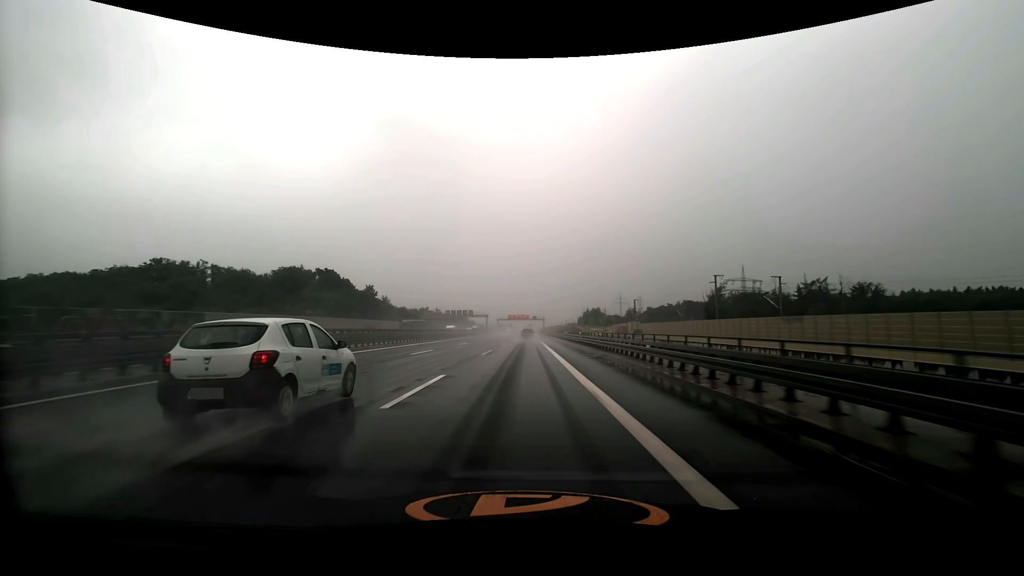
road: motorway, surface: asphalt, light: Day
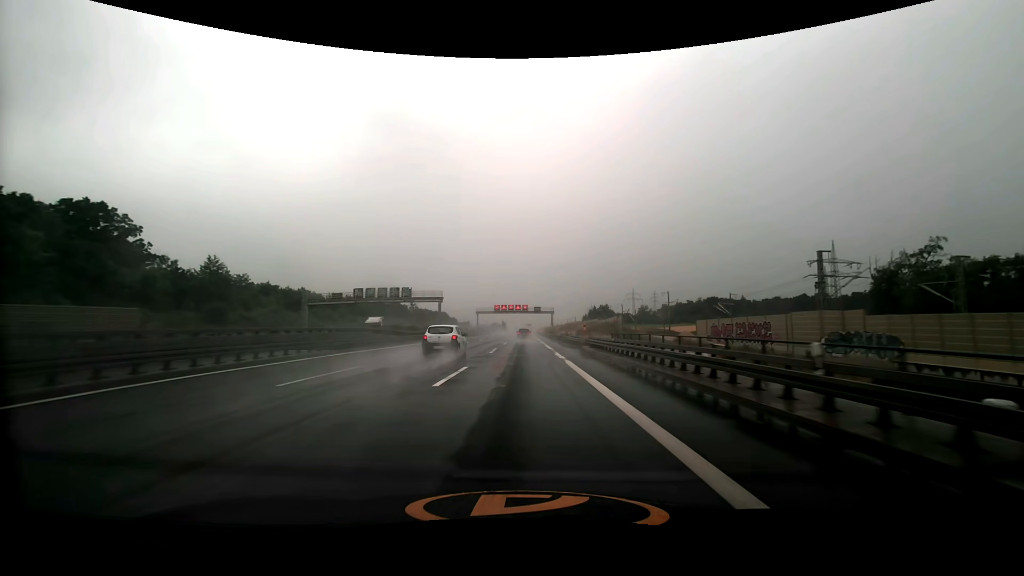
(+0.1, +86.8) m; 0°
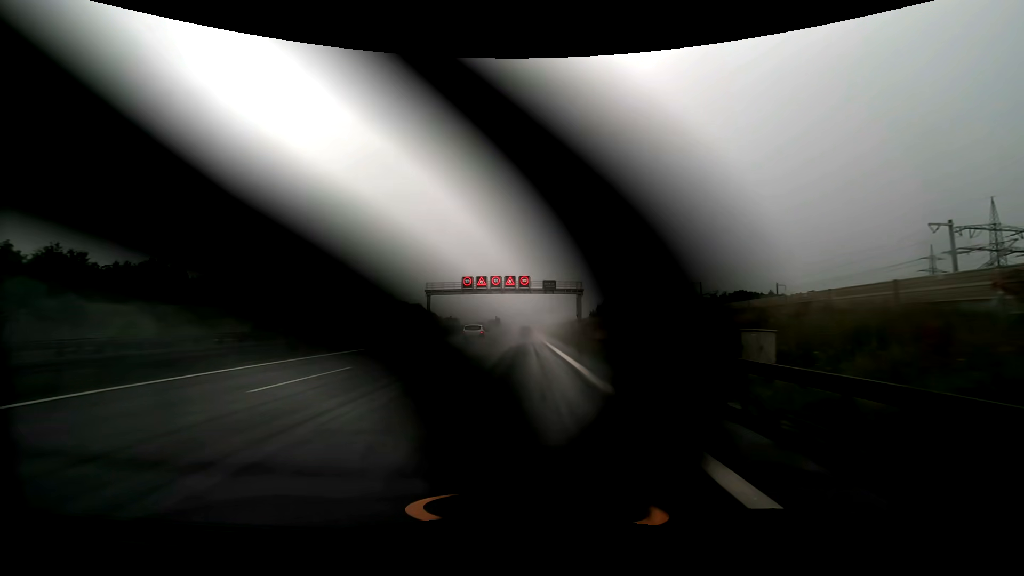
(0.0, +69.2) m; 0°
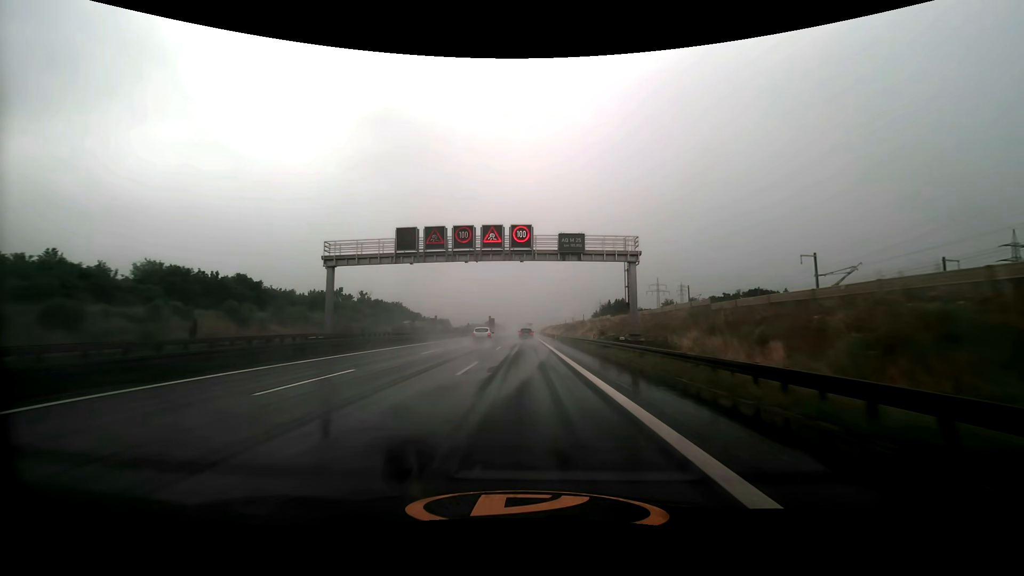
(0.0, +34.0) m; 0°
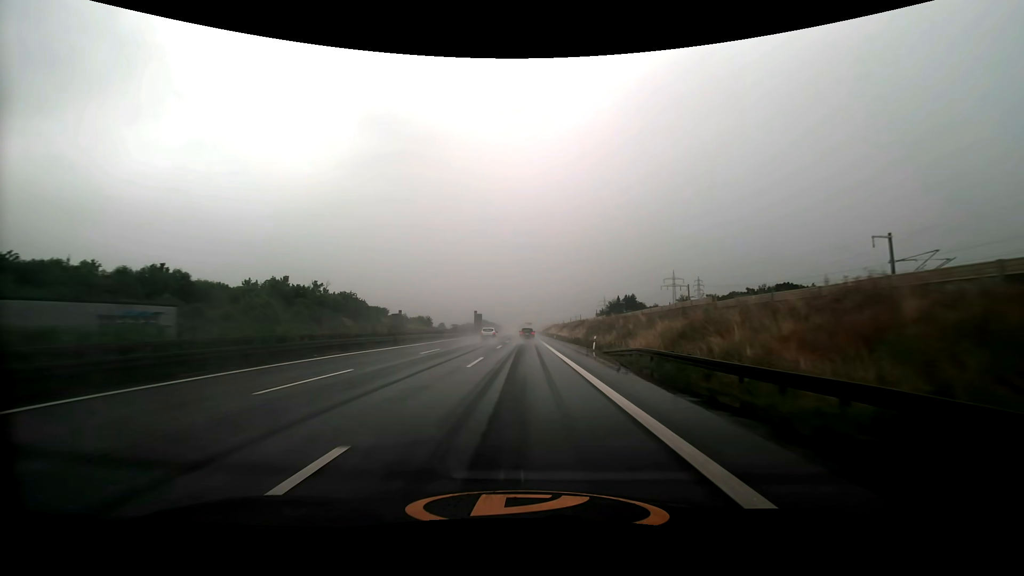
(+0.1, +51.0) m; 0°
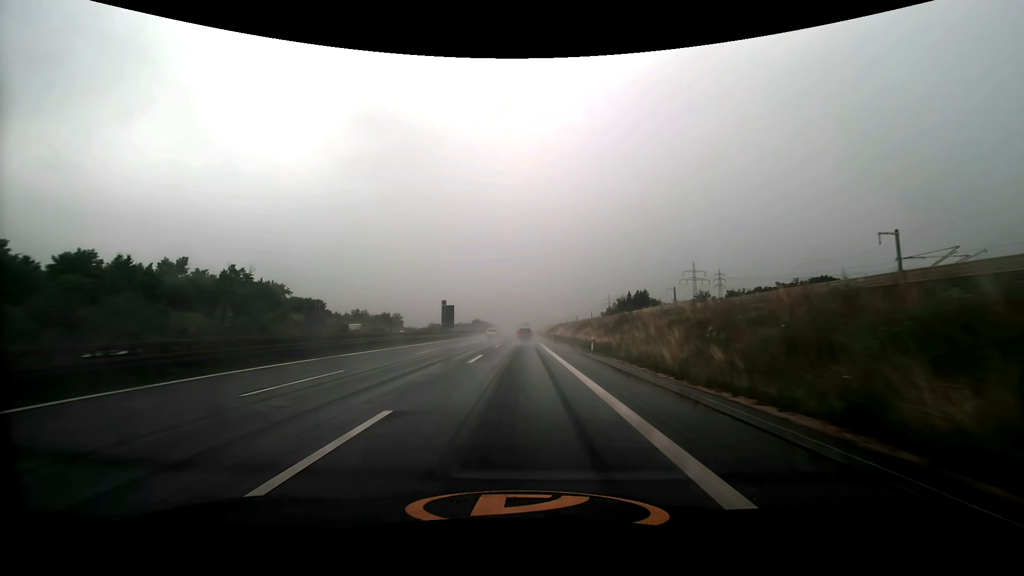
(+0.1, +51.6) m; 0°
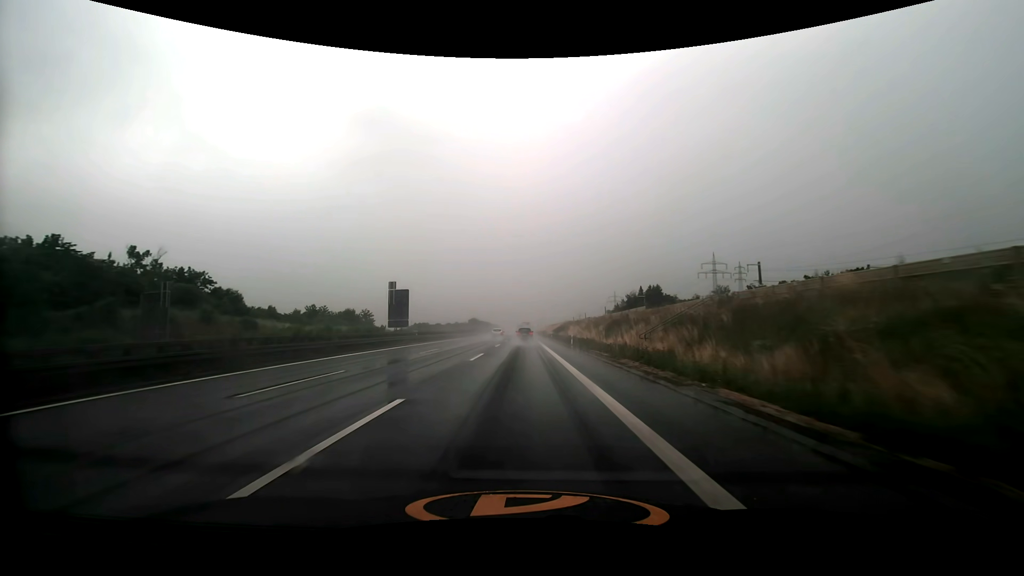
(0.0, +34.9) m; 0°
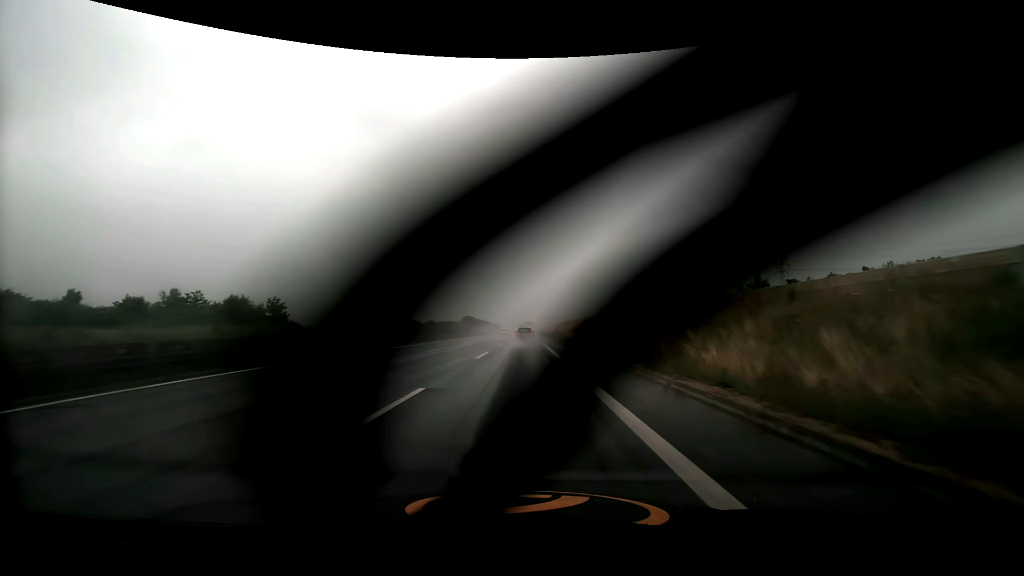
(-0.1, +52.4) m; 0°
(0, +10) (0, +20) (0, +30) (0, +40) (0, +50) (0, +60) (0, +70) (0, +80) (0, +90) (0, +100) m
